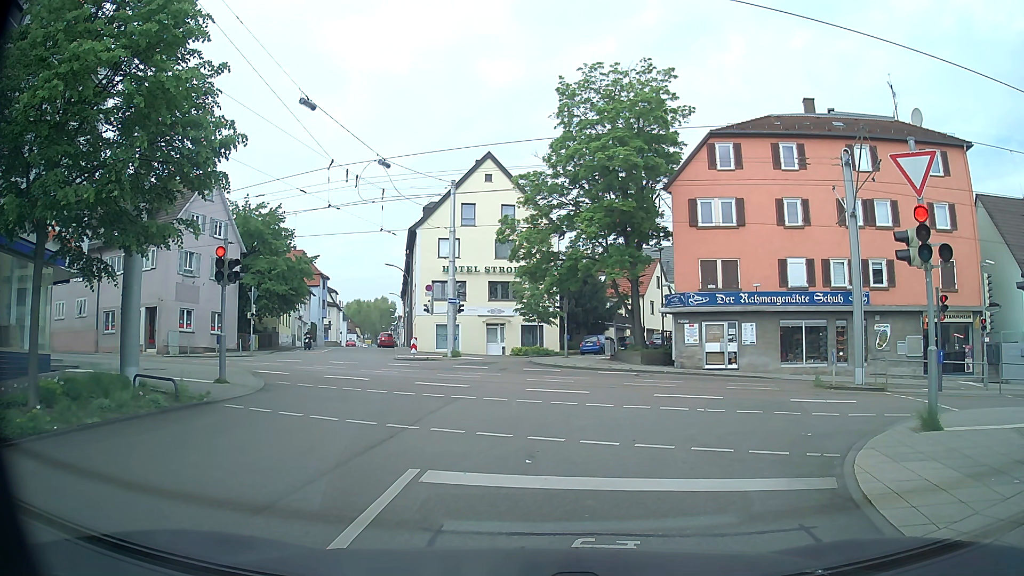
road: residential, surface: asphalt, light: Day
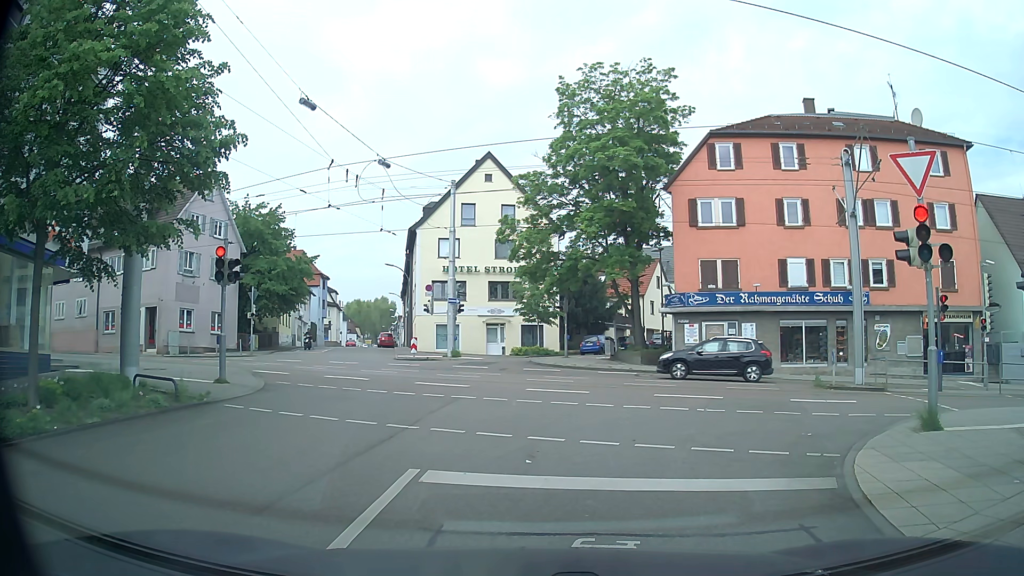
(0.0, 0.0) m; 0°
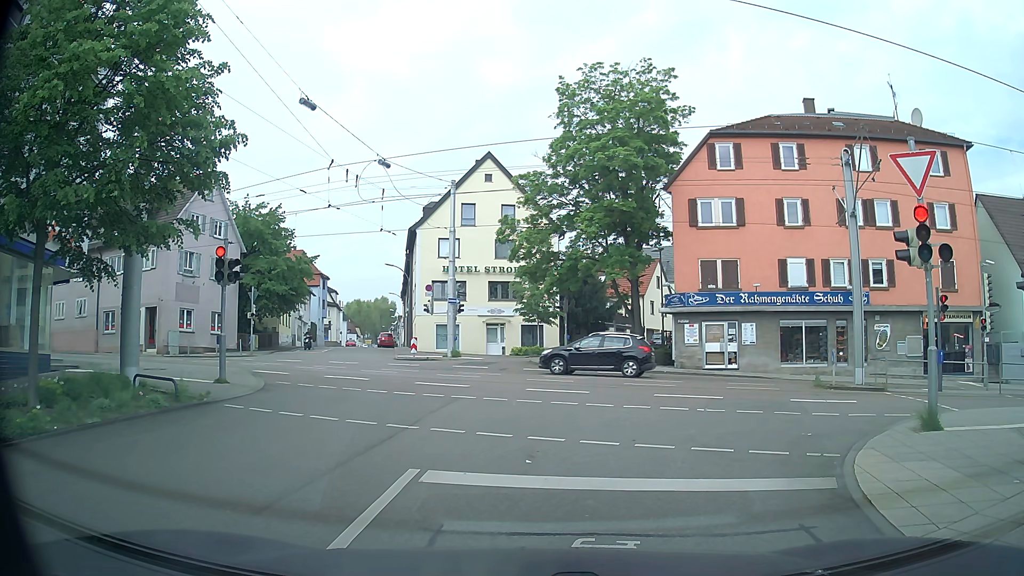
(0.0, 0.0) m; 0°
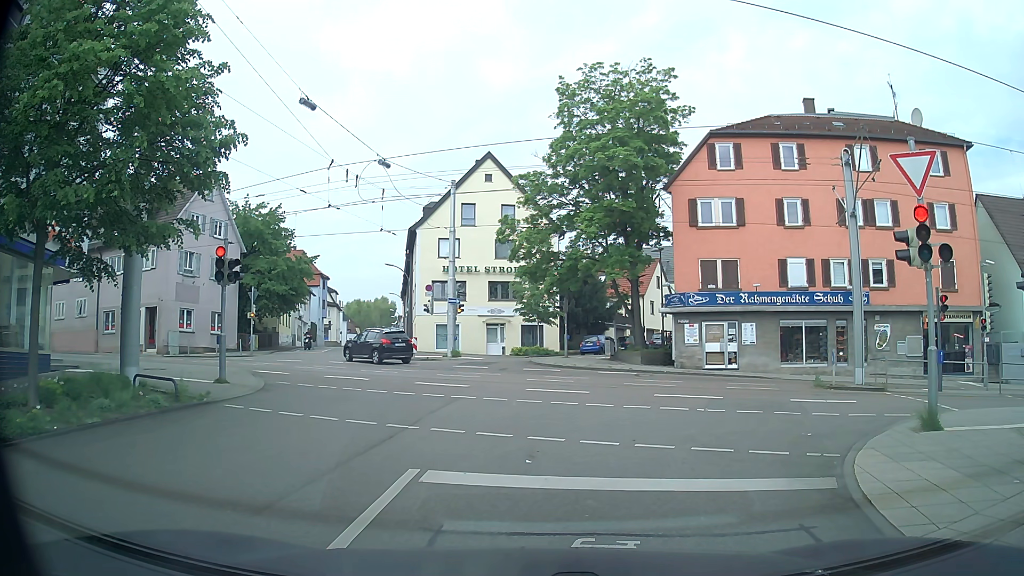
(0.0, 0.0) m; 0°
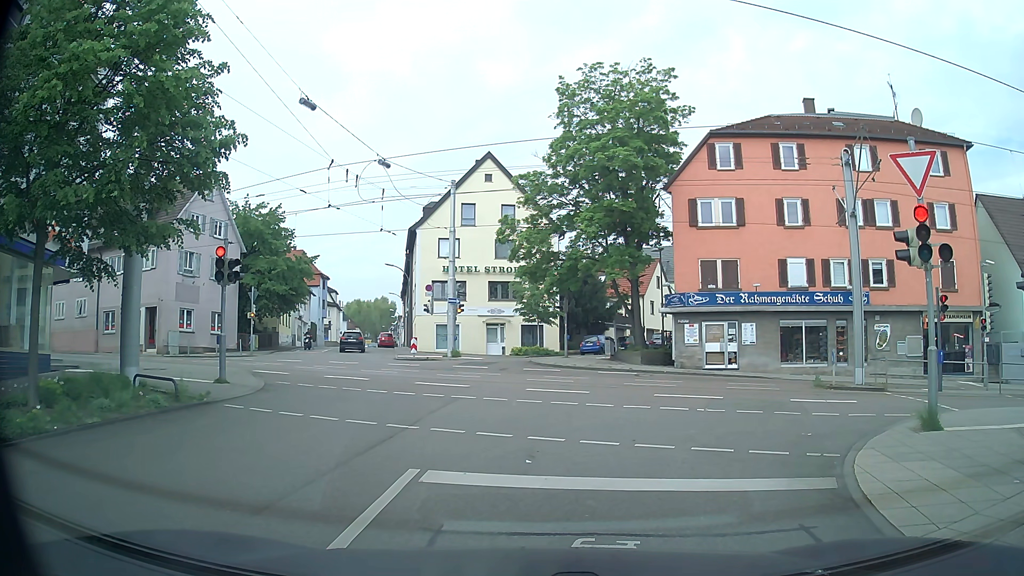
(0.0, 0.0) m; 0°
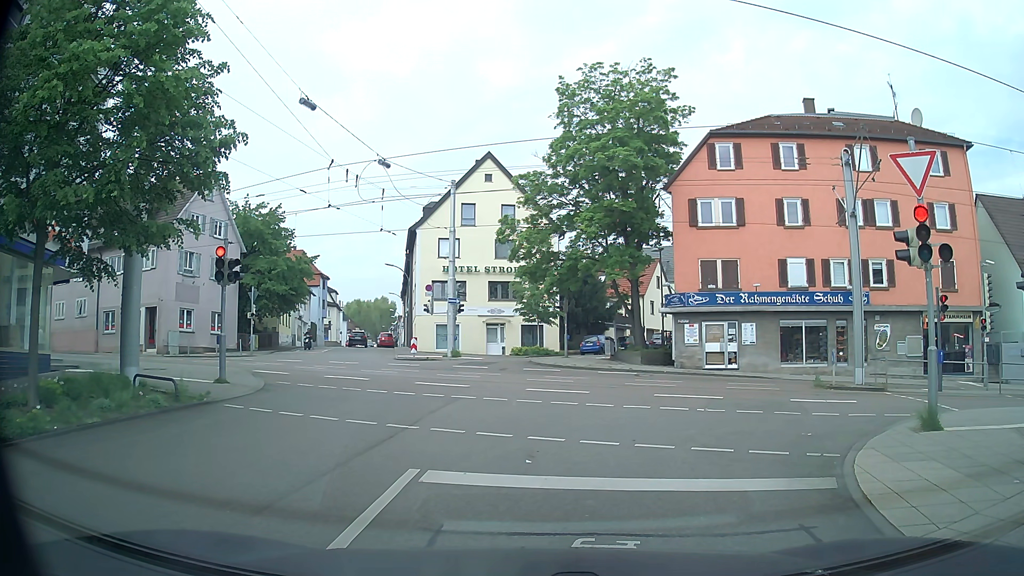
(0.0, 0.0) m; 0°
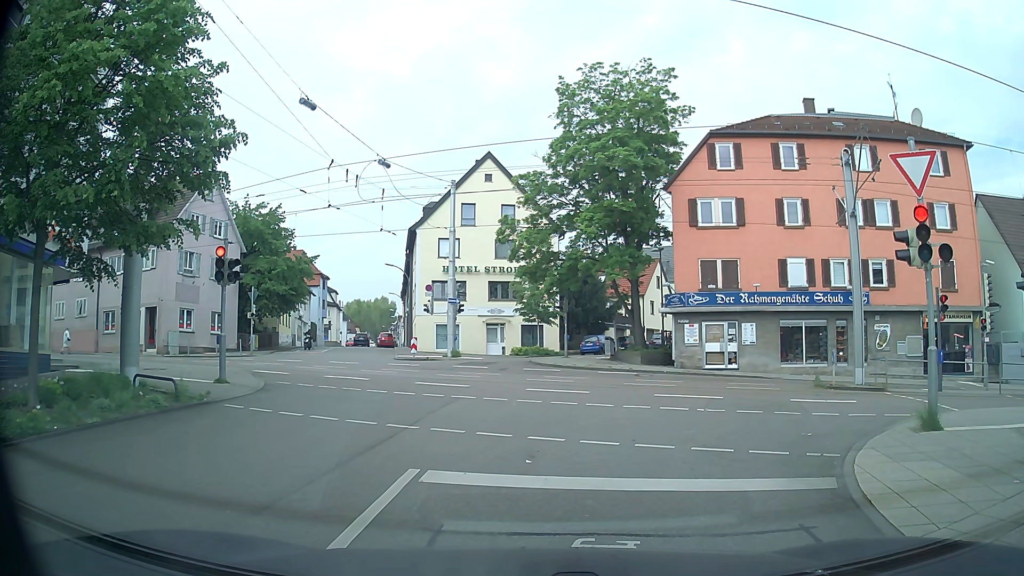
(0.0, 0.0) m; 0°
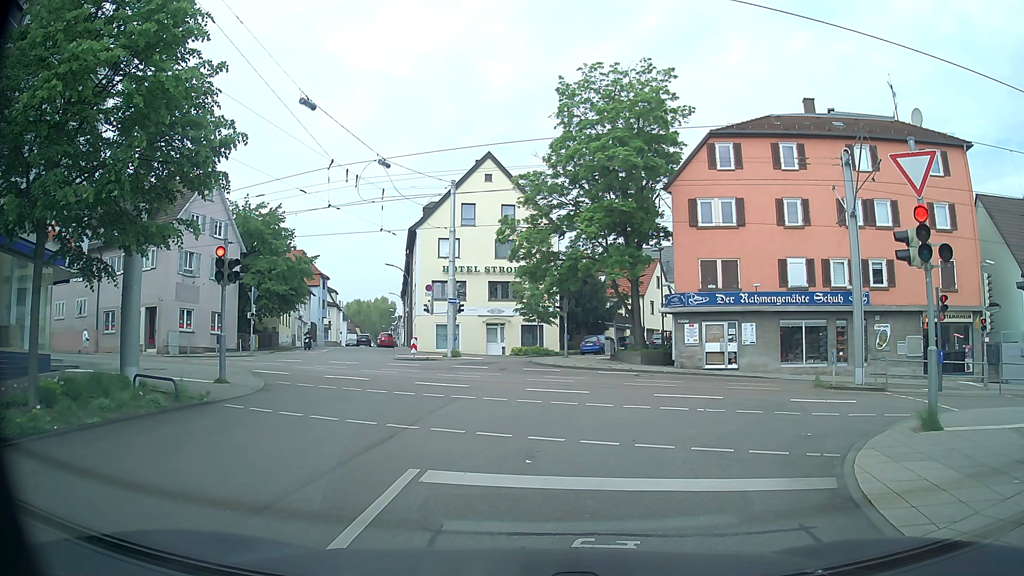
(0.0, 0.0) m; 0°
